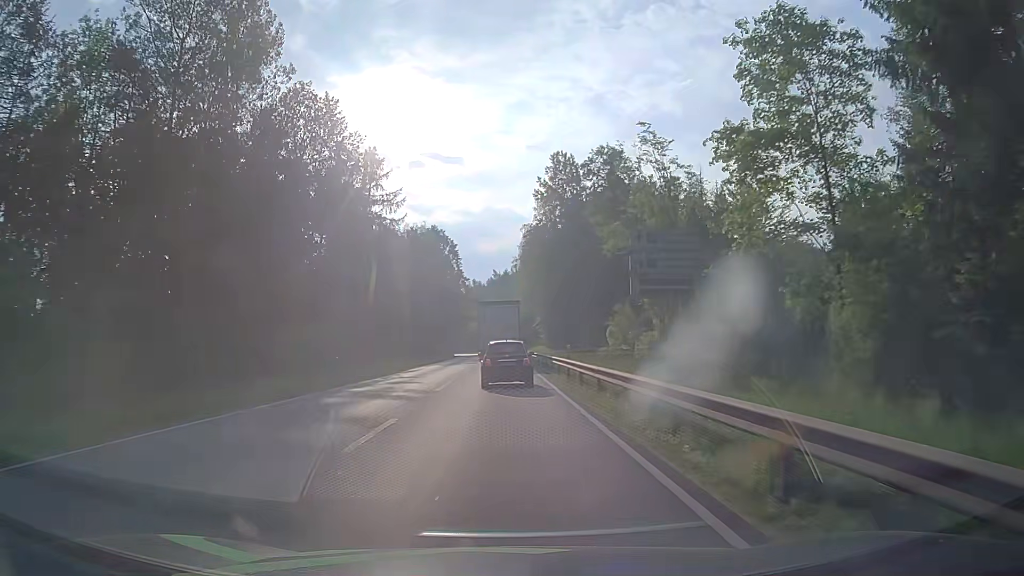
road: primary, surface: asphalt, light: Day
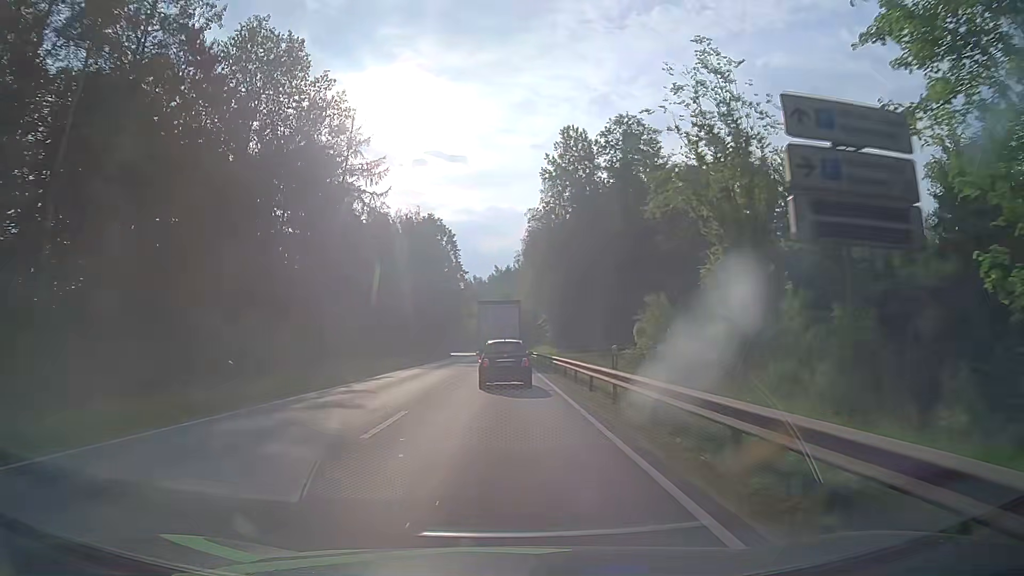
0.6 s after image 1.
(+0.1, +10.7) m; 0°
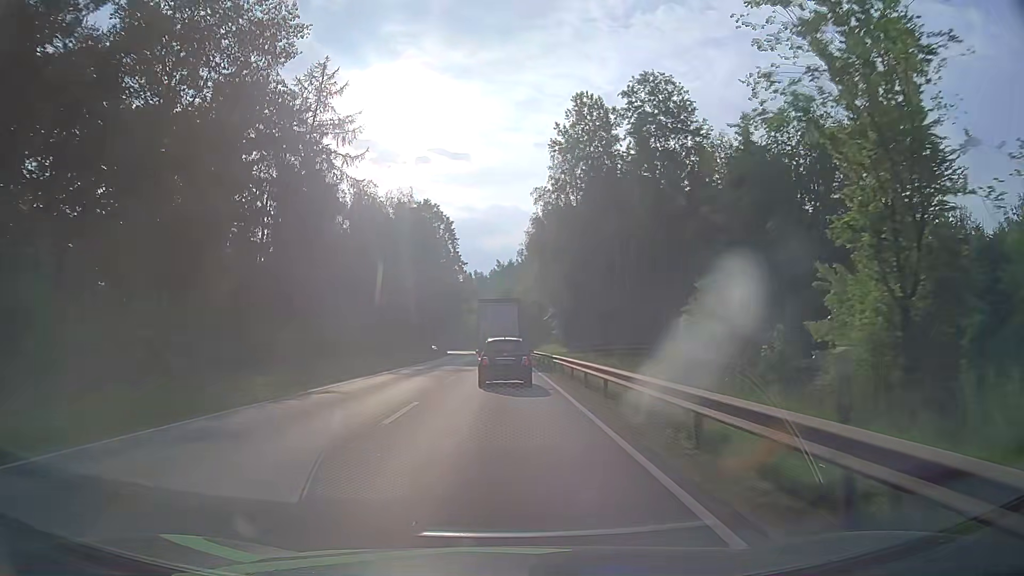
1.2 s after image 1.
(0.0, +10.6) m; 0°
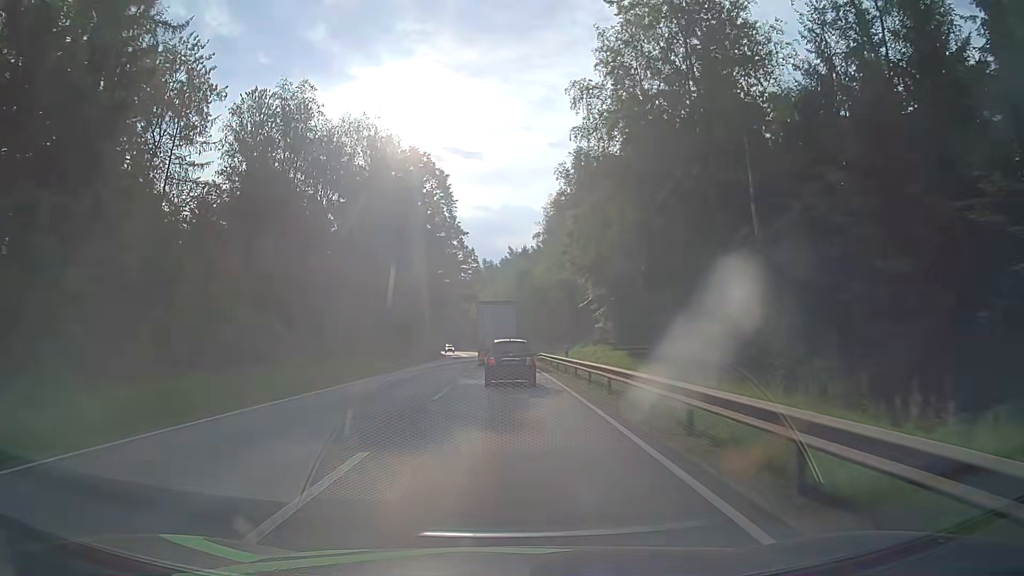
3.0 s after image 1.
(-0.2, +30.7) m; -1°
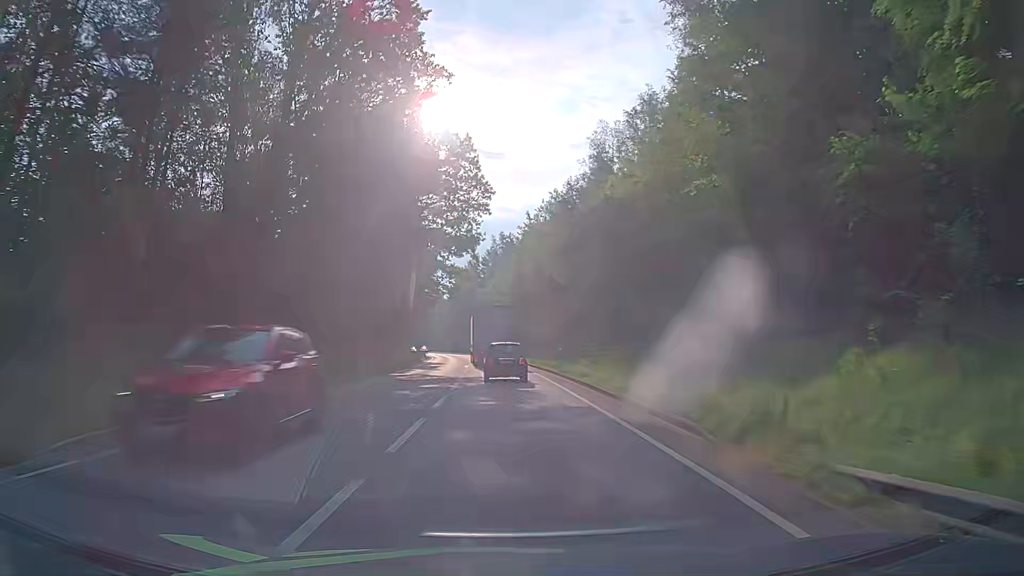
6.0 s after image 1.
(-0.8, +50.4) m; -2°
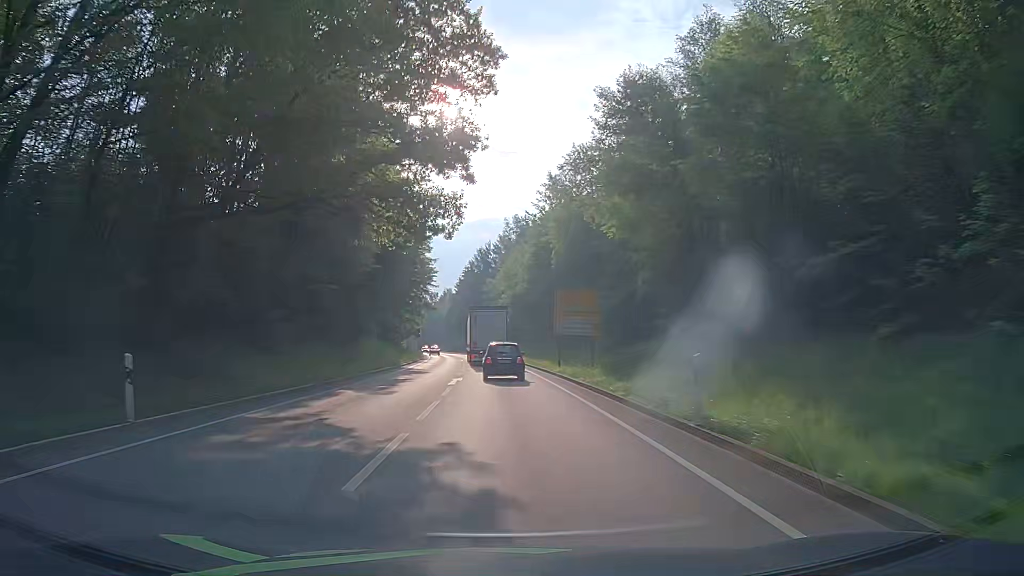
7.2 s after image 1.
(-0.3, +20.3) m; -1°
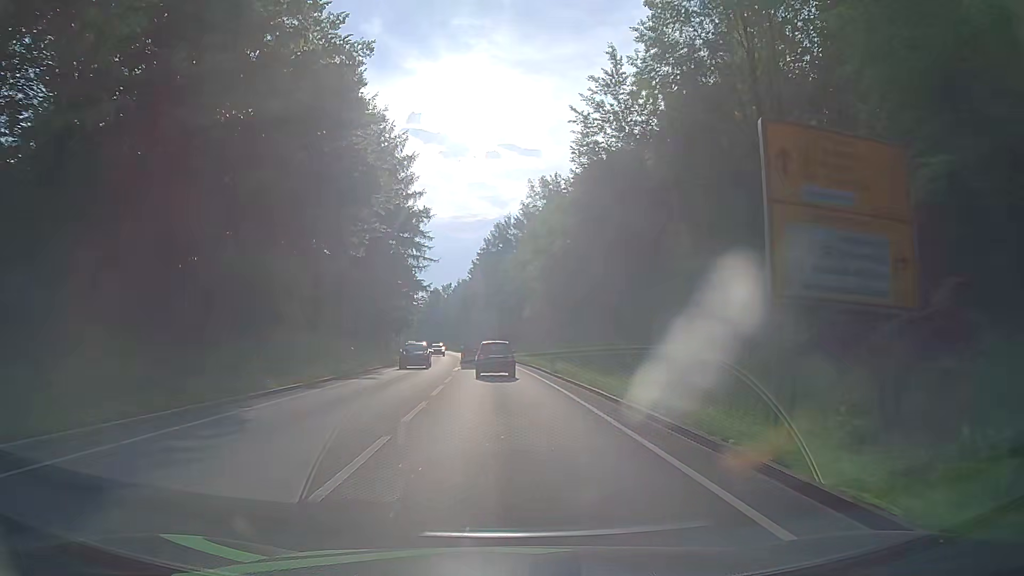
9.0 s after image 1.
(-0.6, +30.5) m; -2°
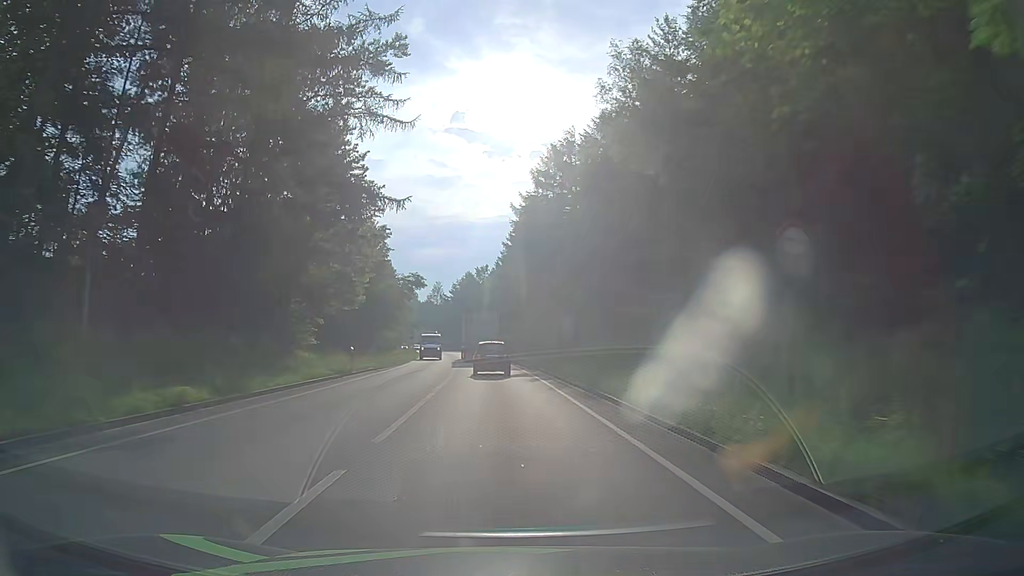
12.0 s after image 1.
(-1.7, +50.9) m; -4°
(0, +10) (0, +20) (-1, +30) (-1, +40) (-2, +50) (-2, +60) (-3, +70) (-4, +80) (-5, +90) (-7, +100) m
